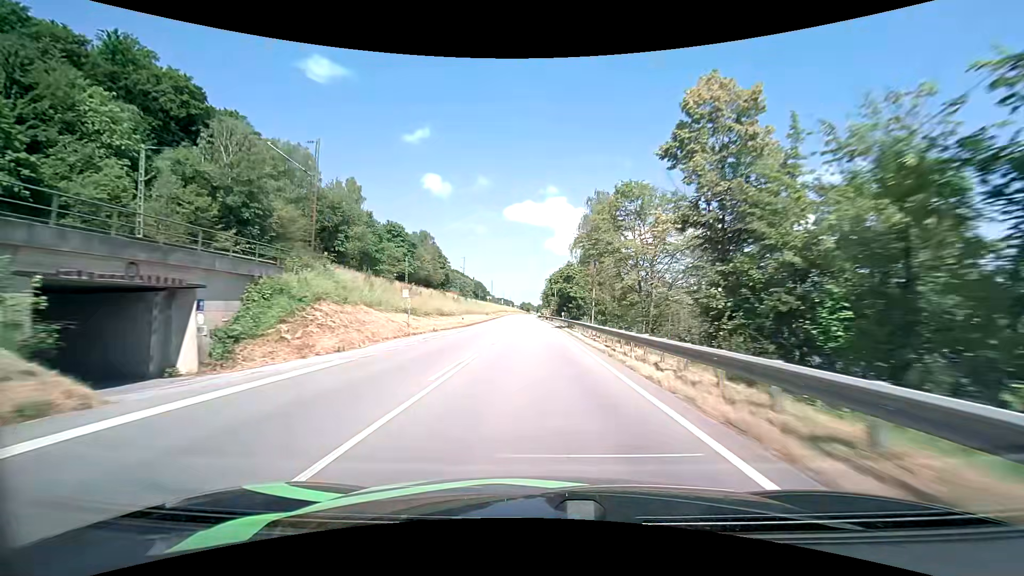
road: primary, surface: asphalt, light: Day
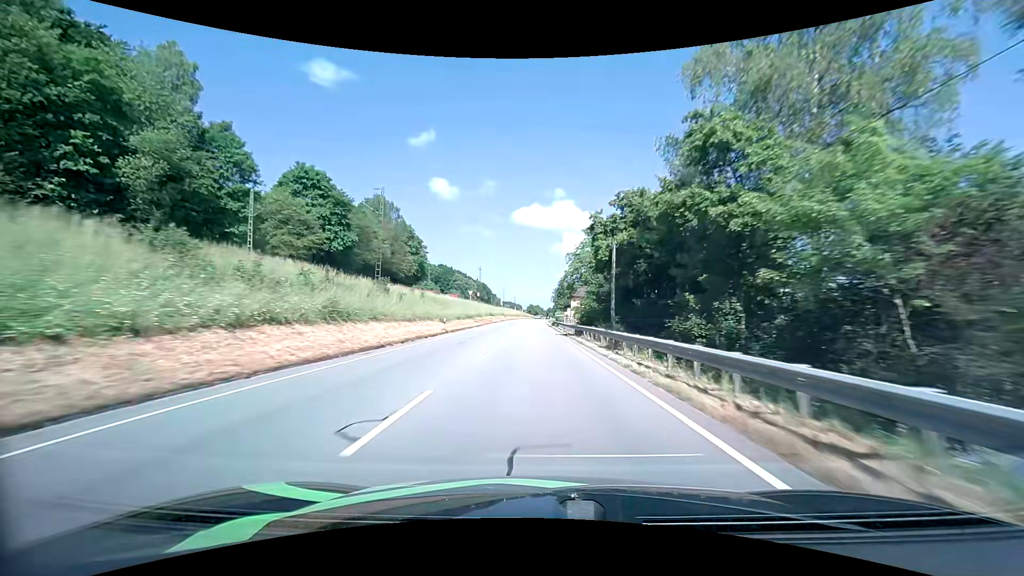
(-0.9, +54.6) m; -1°
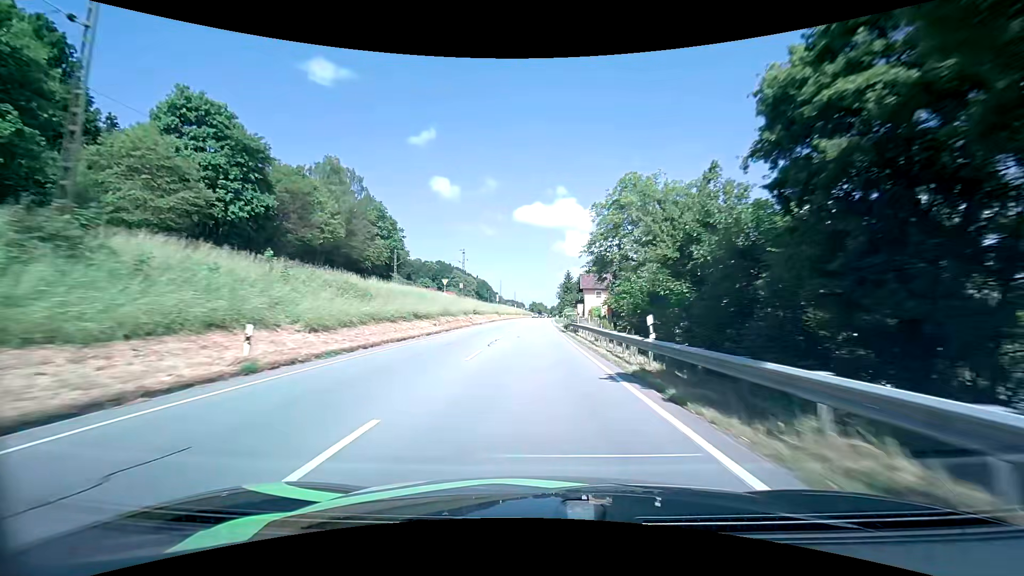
(0.0, +26.8) m; 0°
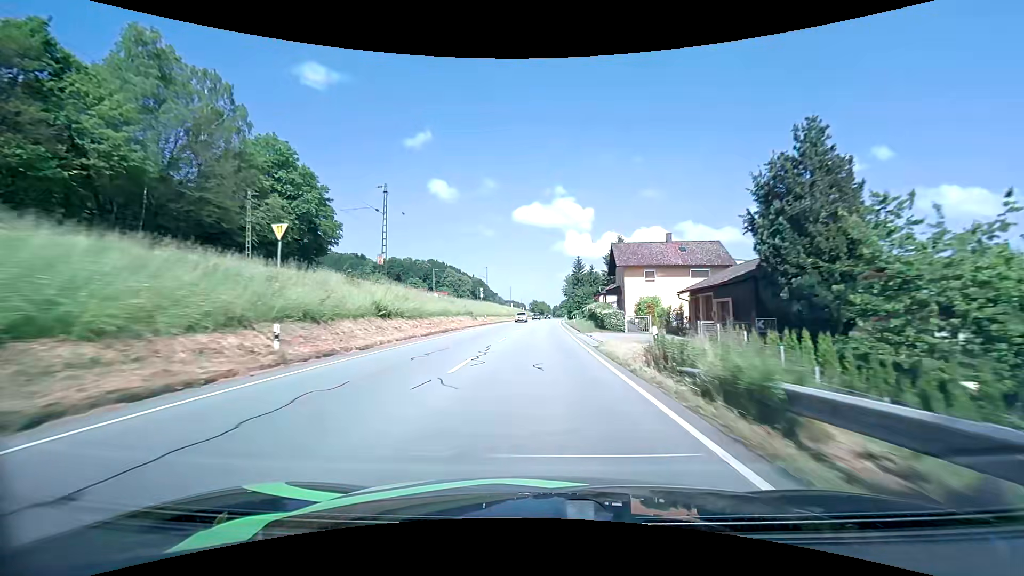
(-0.1, +40.1) m; 0°
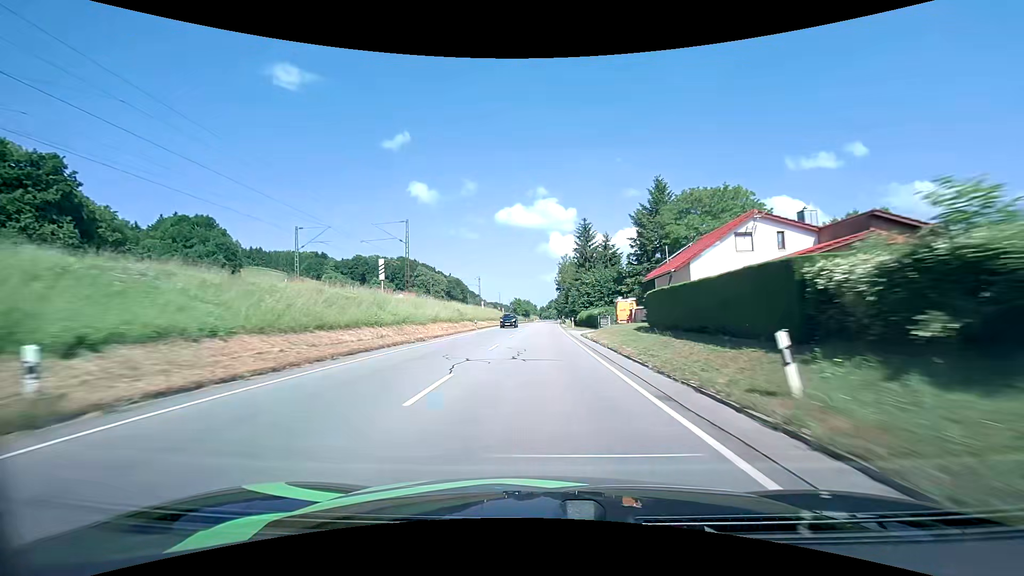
(+0.4, +52.7) m; +1°
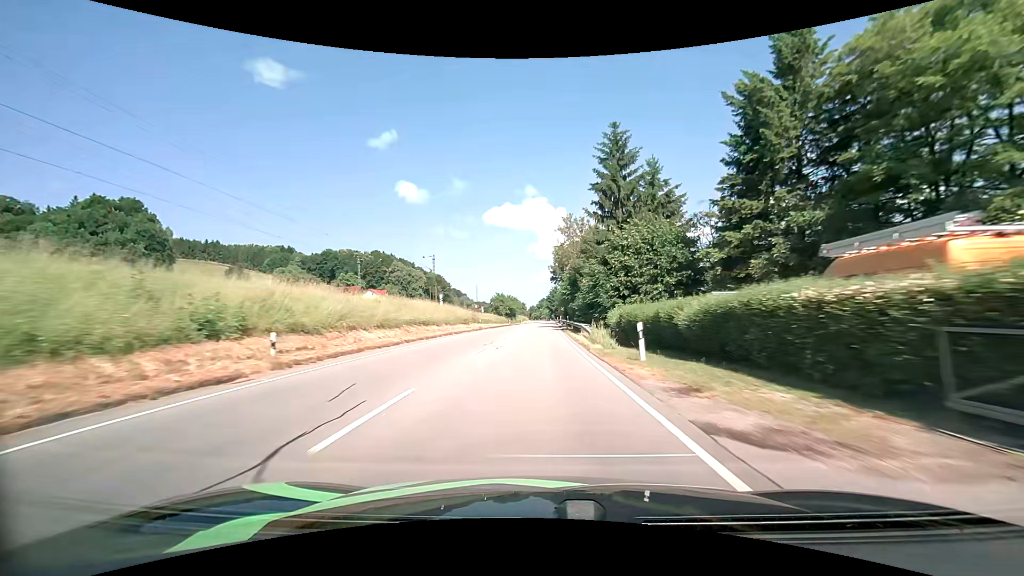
(+0.5, +39.1) m; +1°
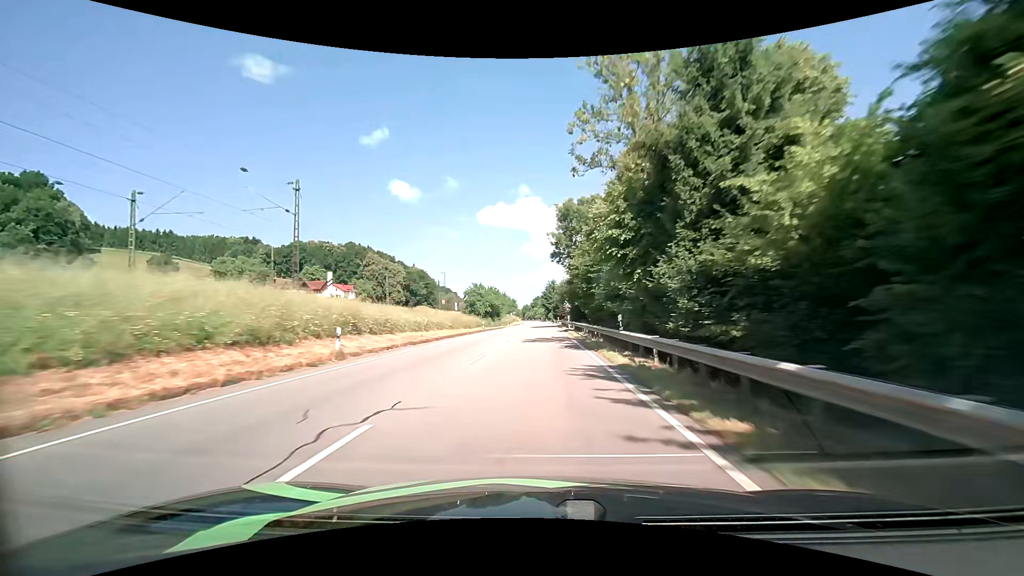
(+0.2, +39.7) m; 0°
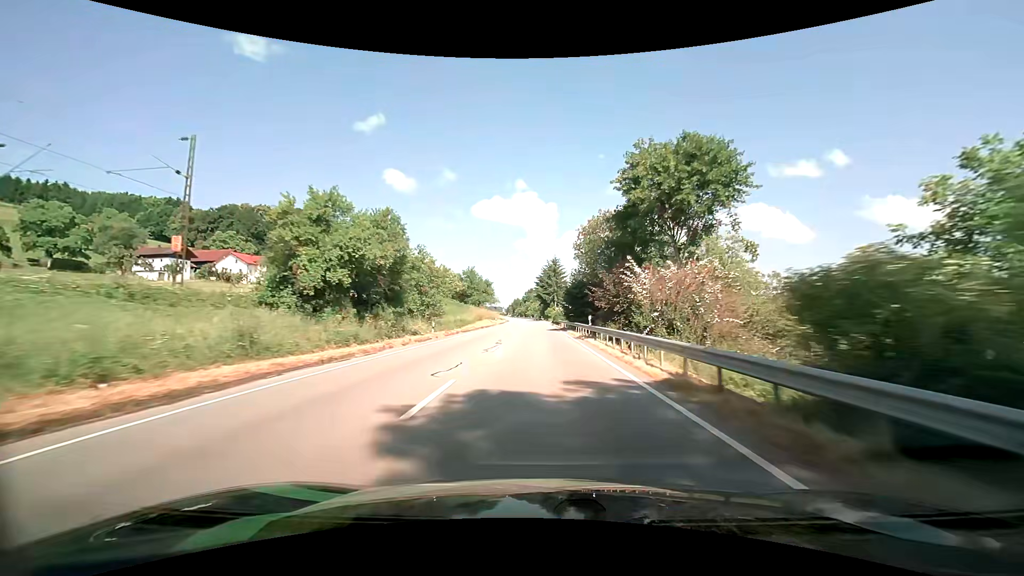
(+0.4, +69.5) m; +1°
(0, +10) (0, +20) (0, +30) (0, +40) (0, +50) (0, +60) (0, +70) (0, +80) (0, +90) (-1, +100) m
